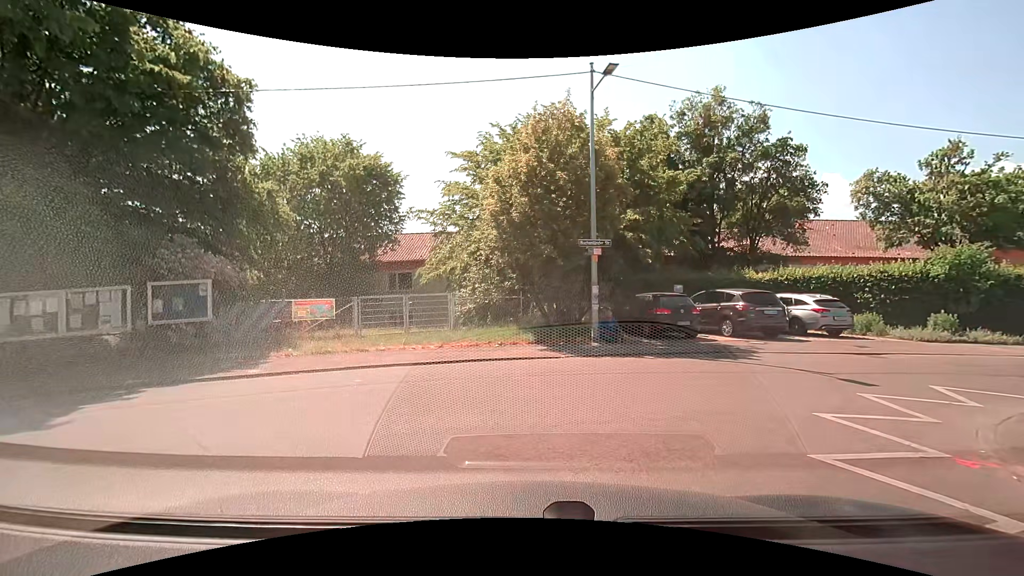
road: residential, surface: asphalt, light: Day
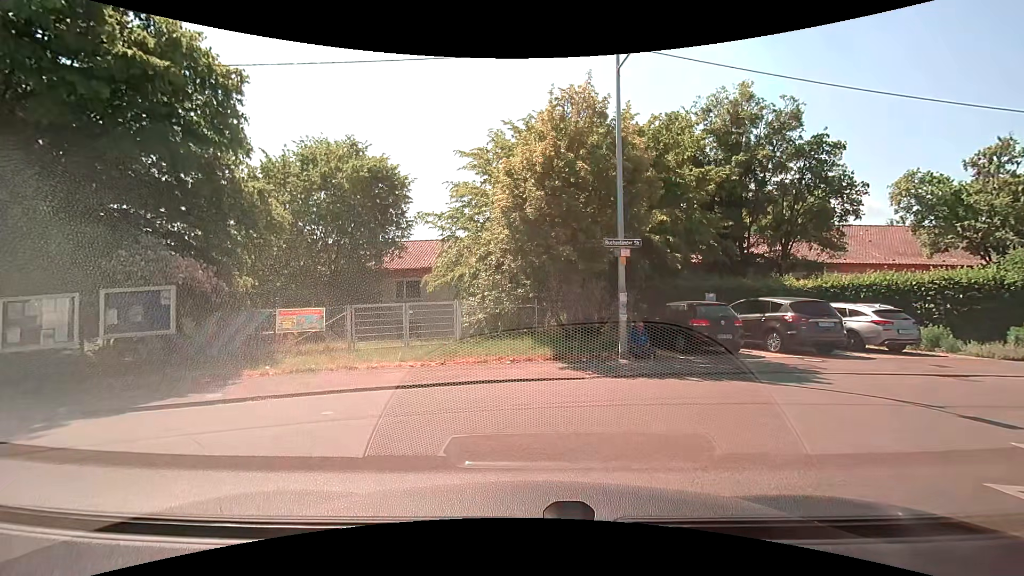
(0.0, +1.9) m; 0°
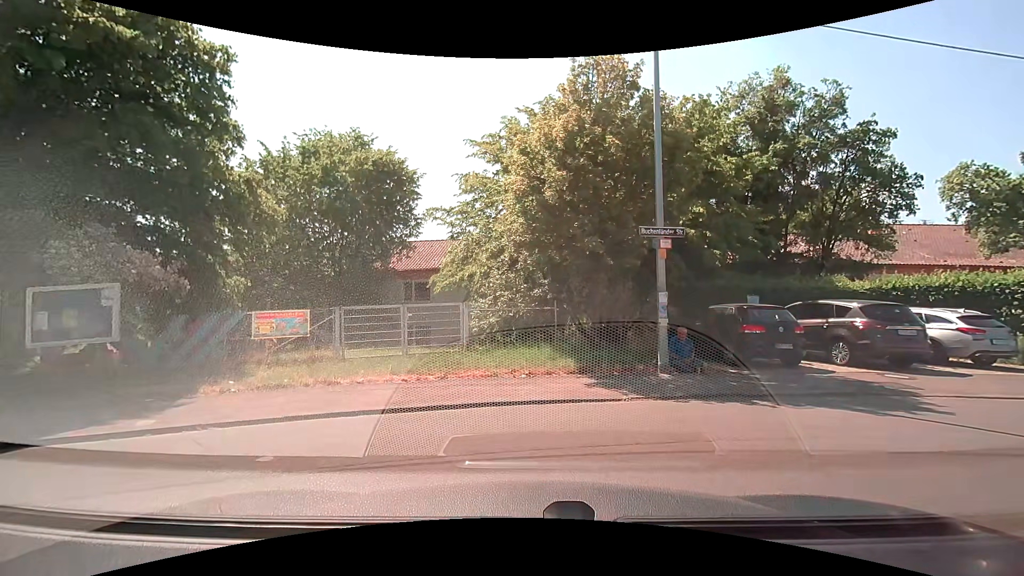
(0.0, +2.1) m; 0°
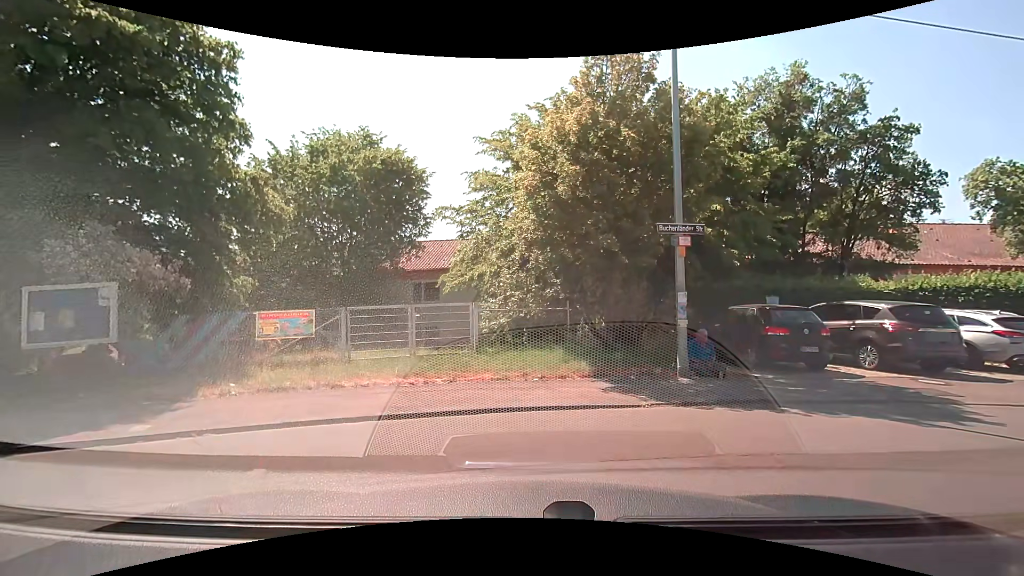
(0.0, +0.4) m; 0°
